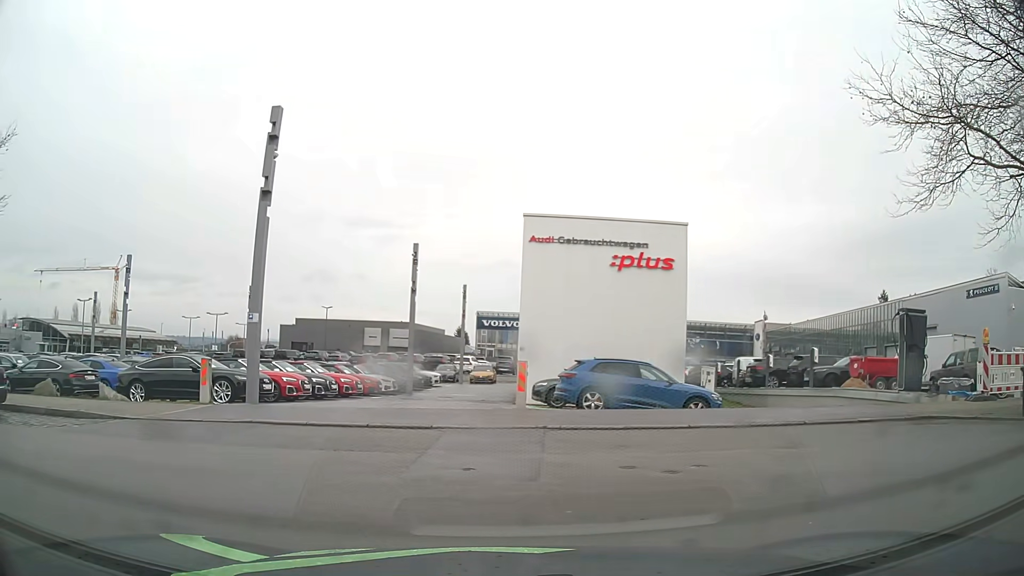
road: residential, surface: asphalt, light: Day
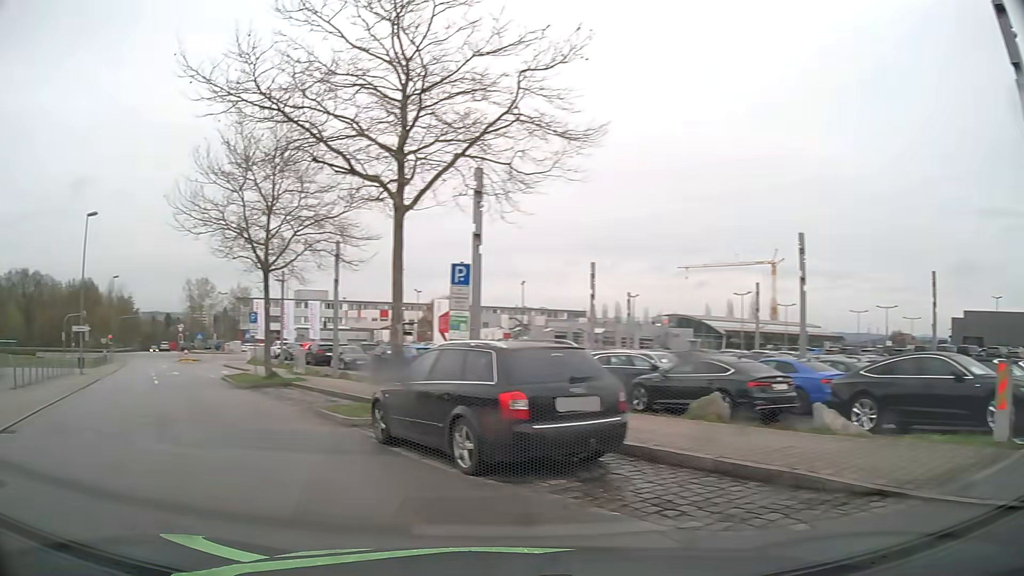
(-3.6, +6.7) m; -58°
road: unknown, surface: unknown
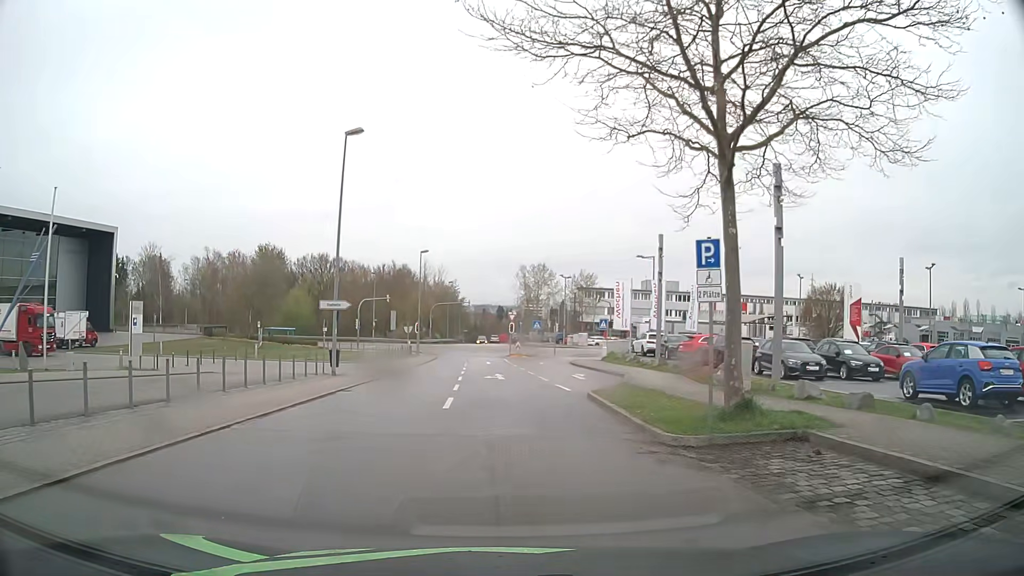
(-7.0, +15.3) m; -30°
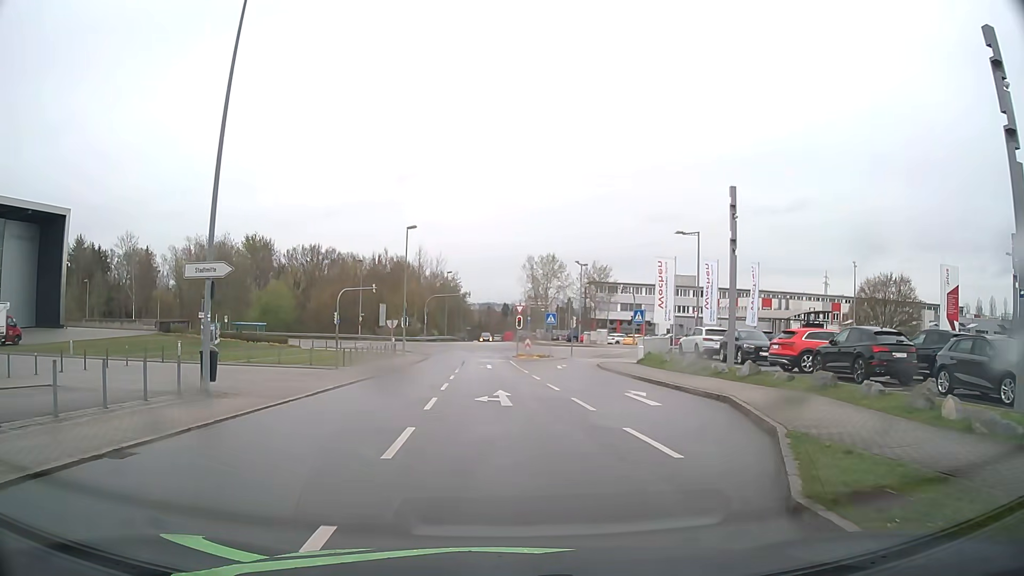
(+0.1, +12.7) m; -1°
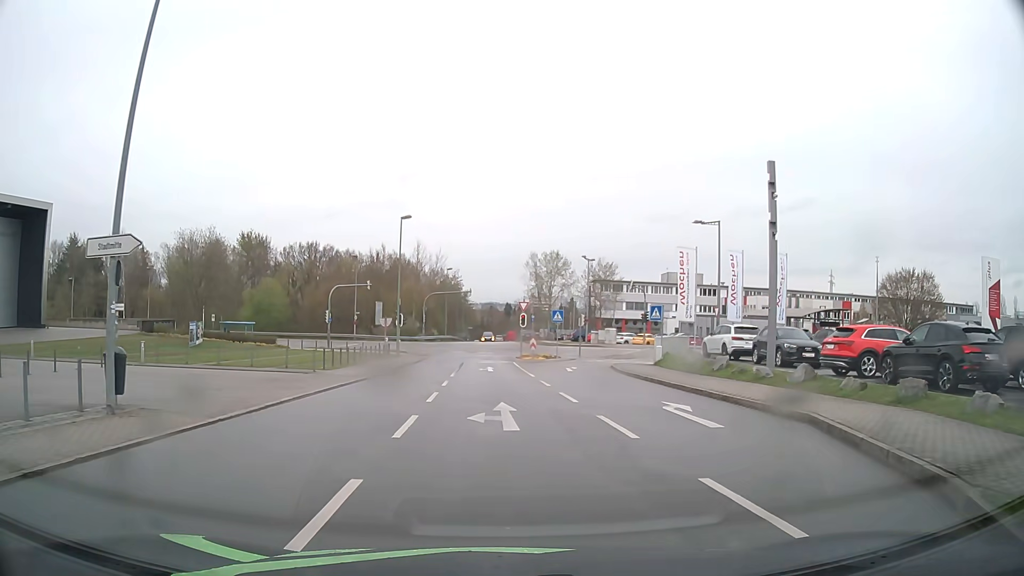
(+0.1, +4.3) m; +1°
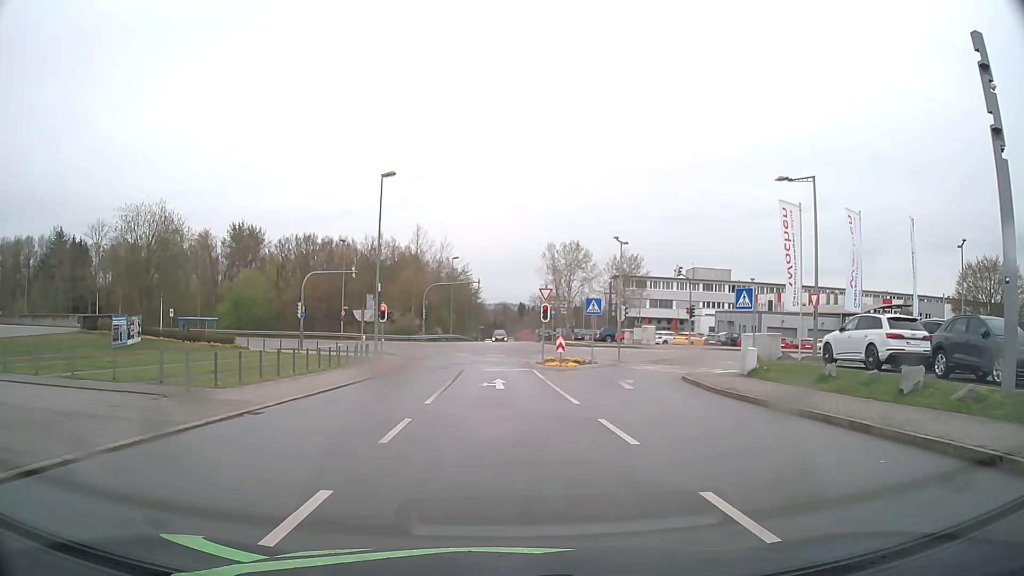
(-0.1, +12.7) m; -1°
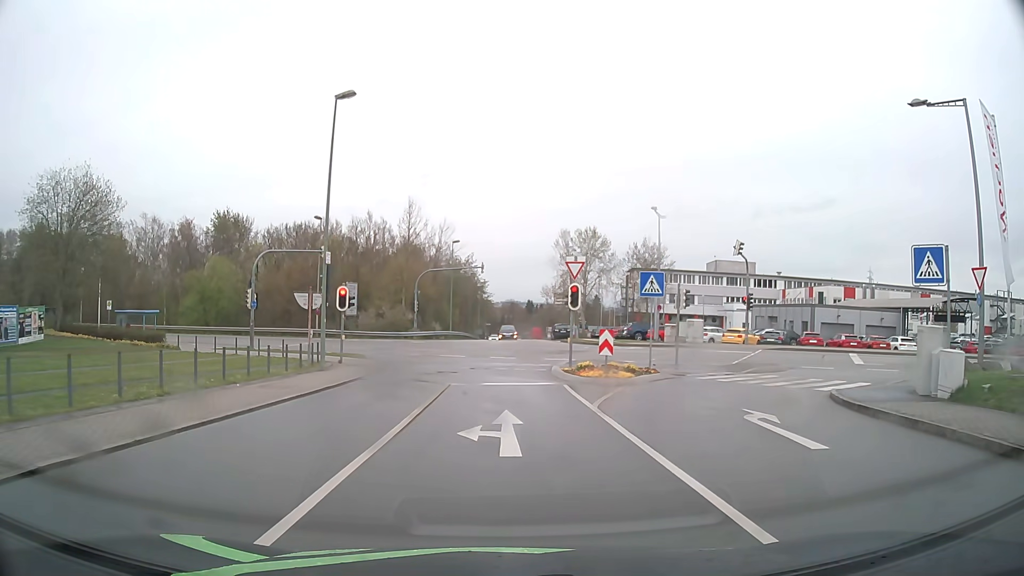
(-0.1, +12.0) m; -1°
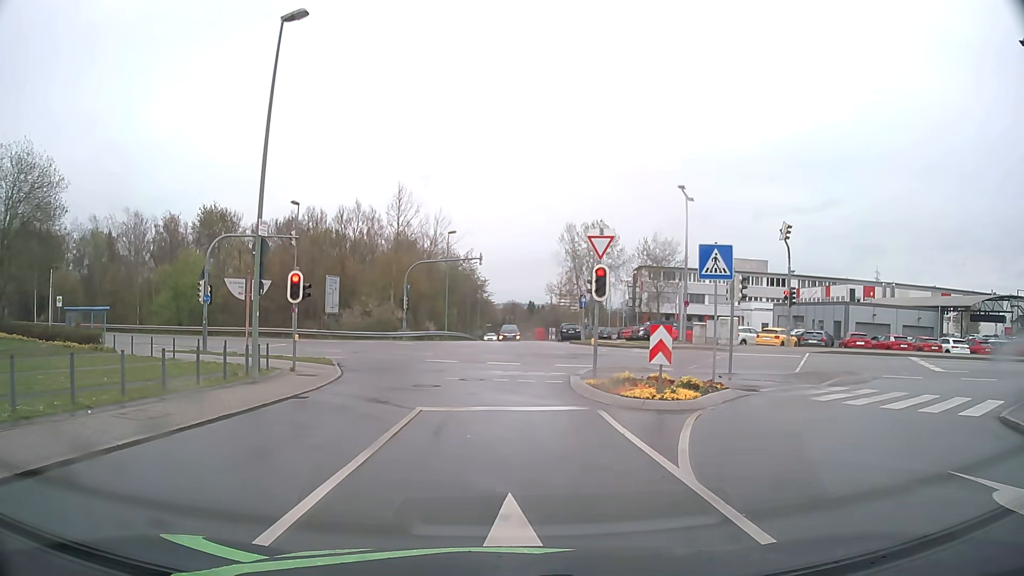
(0.0, +6.8) m; 0°
(0, +10) (0, +20) (-1, +30) (-5, +39) (-13, +45) (-22, +49) (-31, +53) (-40, +57) (-50, +60) (-59, +64) m
